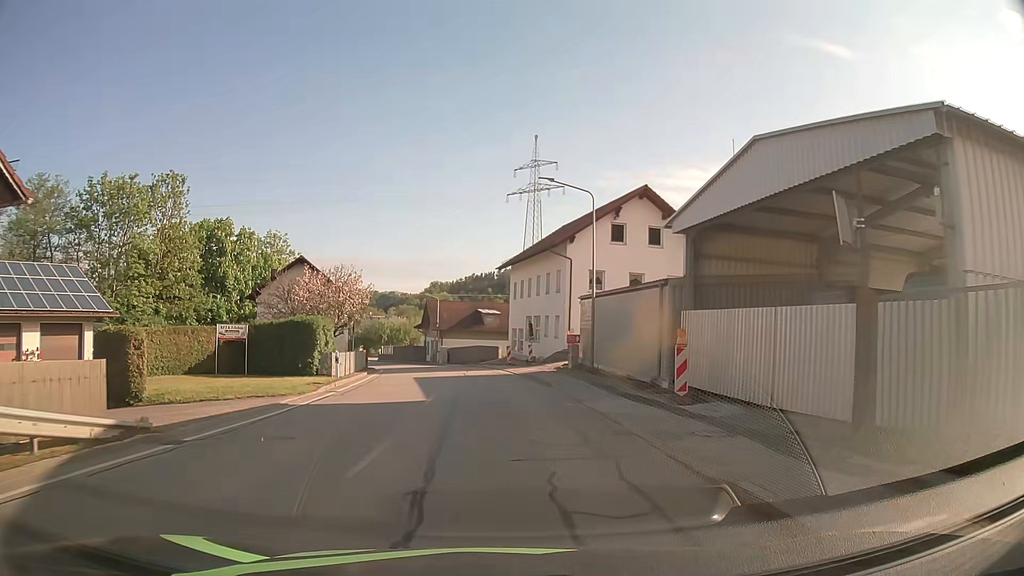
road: secondary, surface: asphalt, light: Day
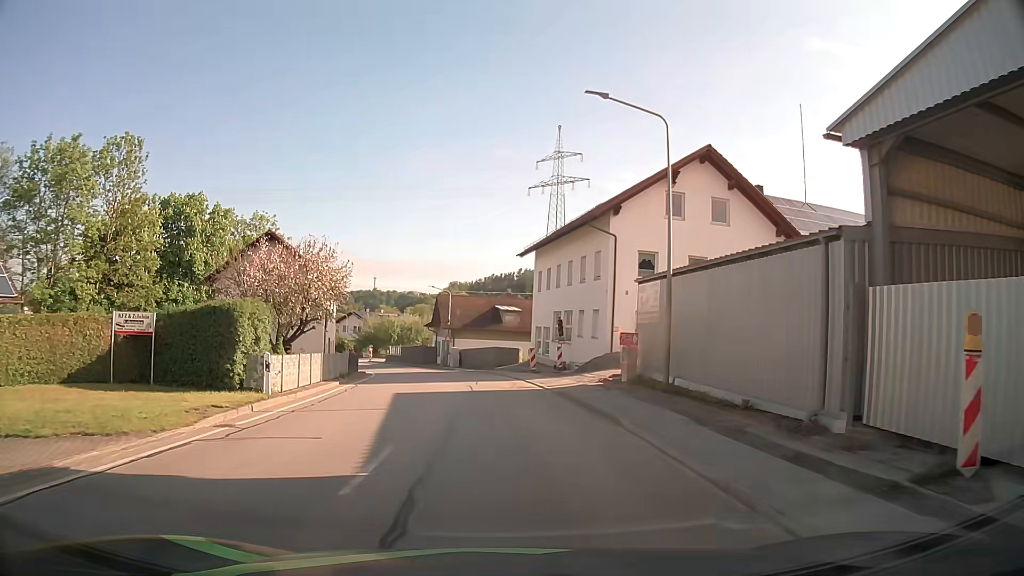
(-0.2, +9.6) m; -2°
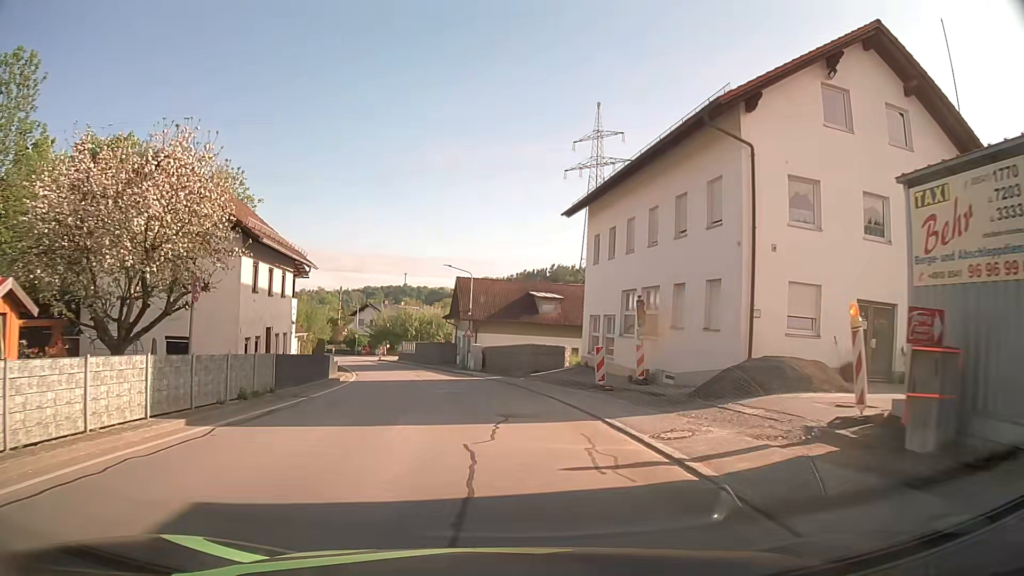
(-0.3, +14.7) m; -2°
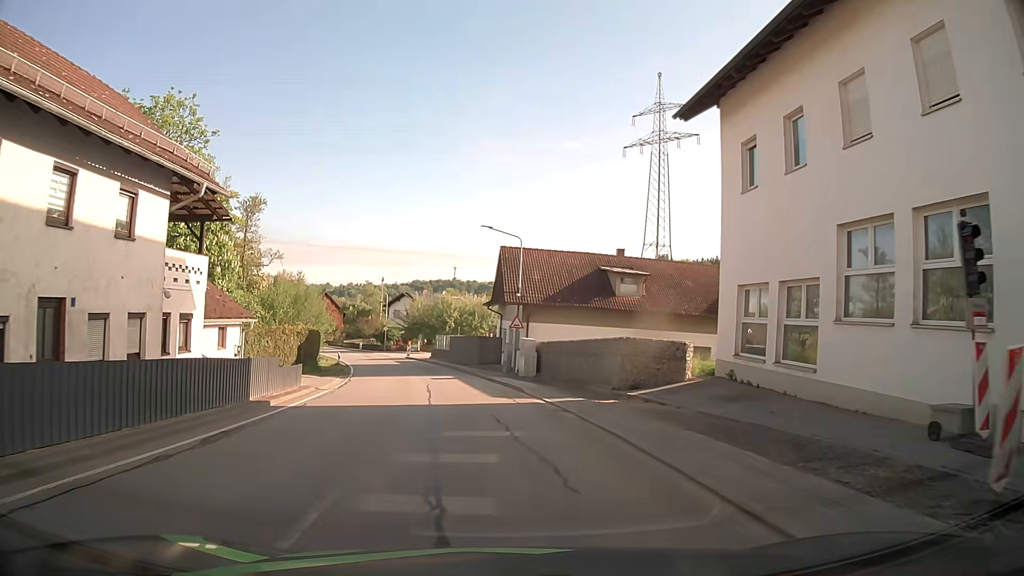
(-0.7, +15.1) m; -5°
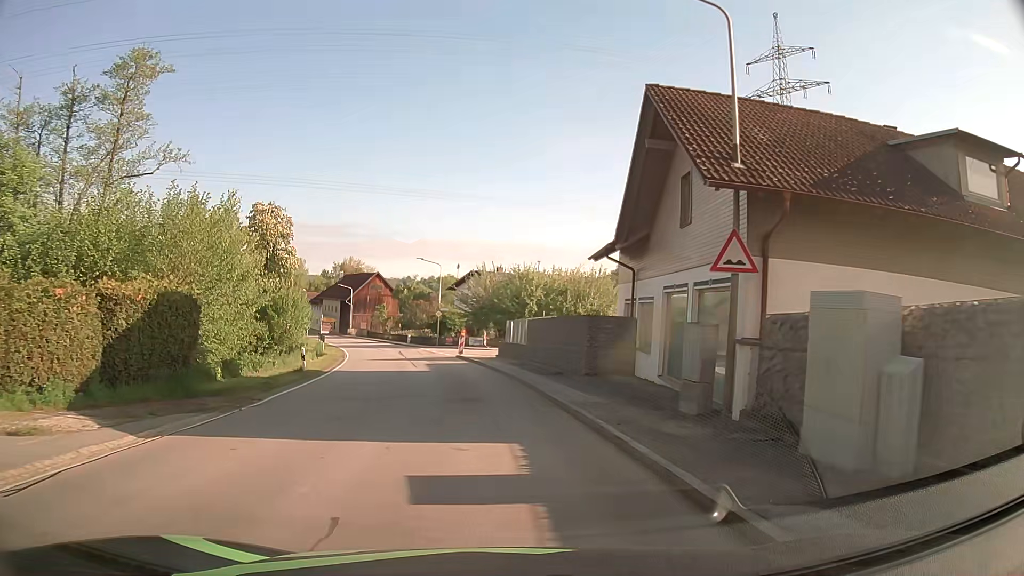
(-1.7, +25.1) m; -7°
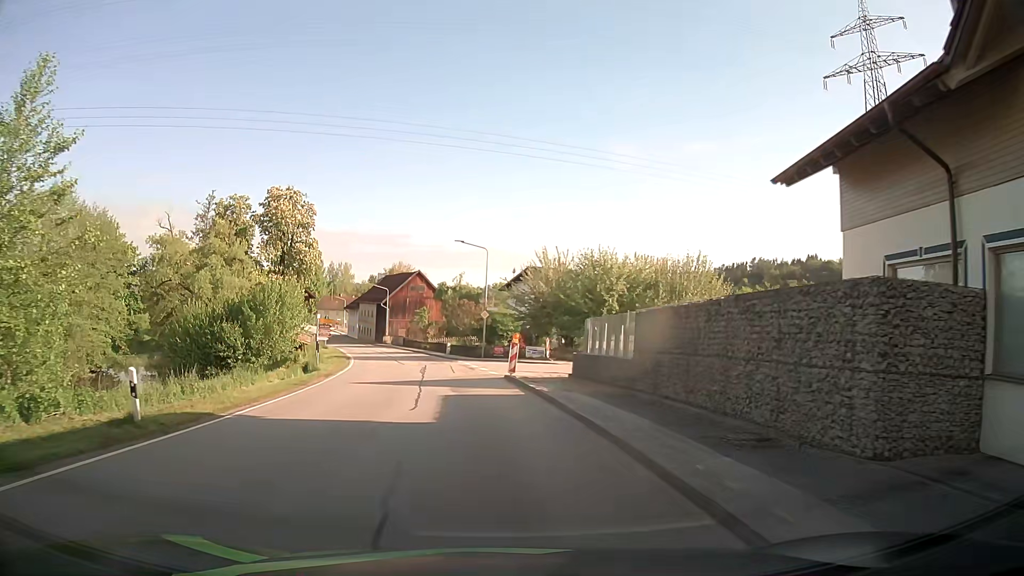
(-0.7, +15.1) m; -6°
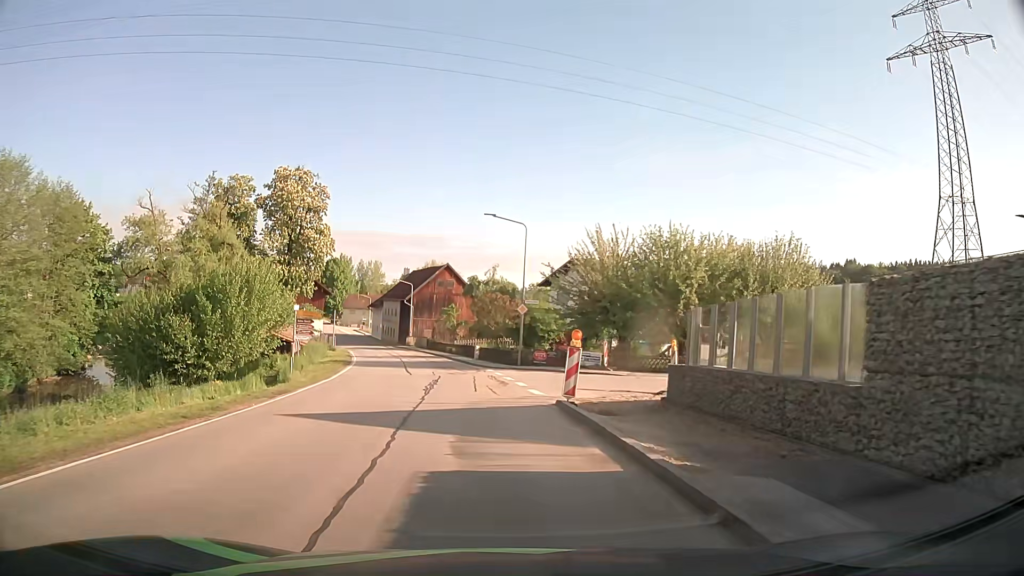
(-0.2, +10.0) m; -2°
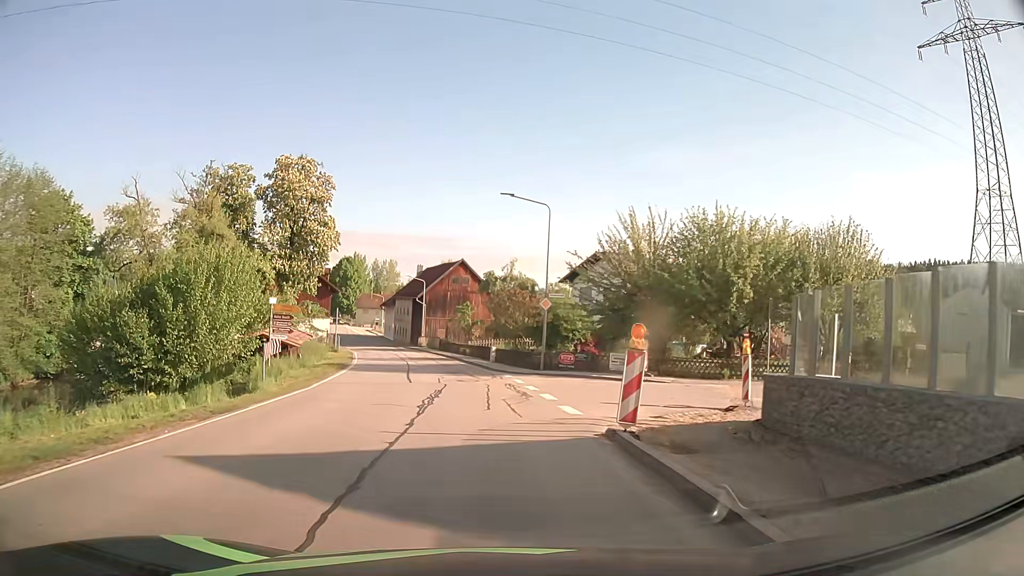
(-0.1, +4.9) m; -2°
